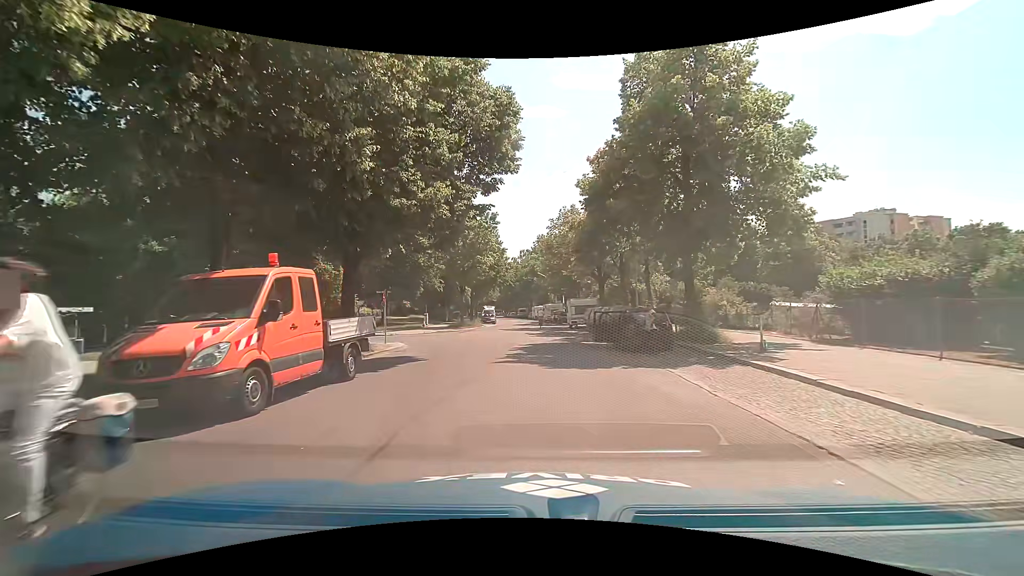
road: residential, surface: asphalt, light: Day
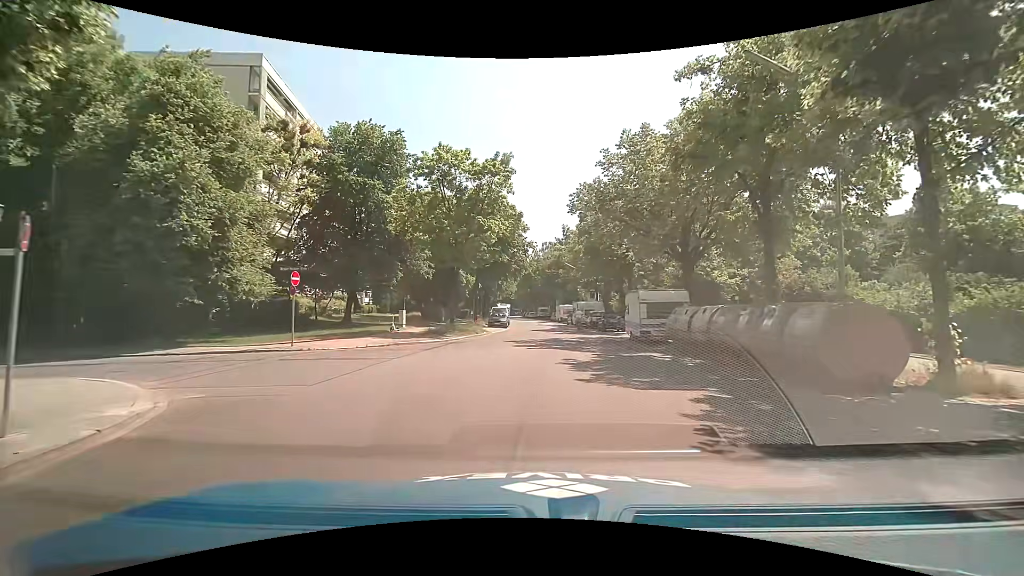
(-0.6, +17.9) m; -4°
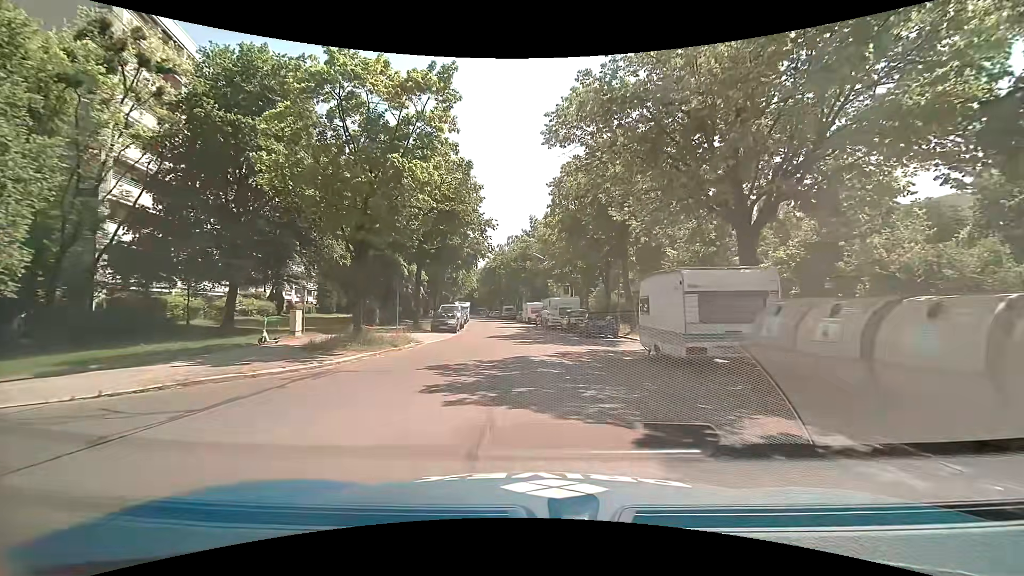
(+0.7, +11.2) m; +5°
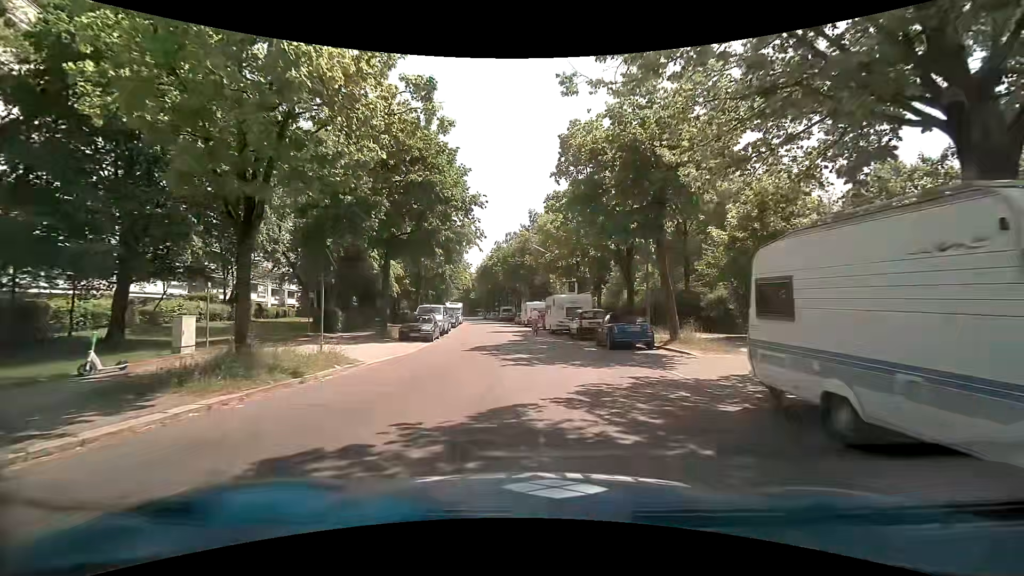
(+0.1, +7.9) m; 0°
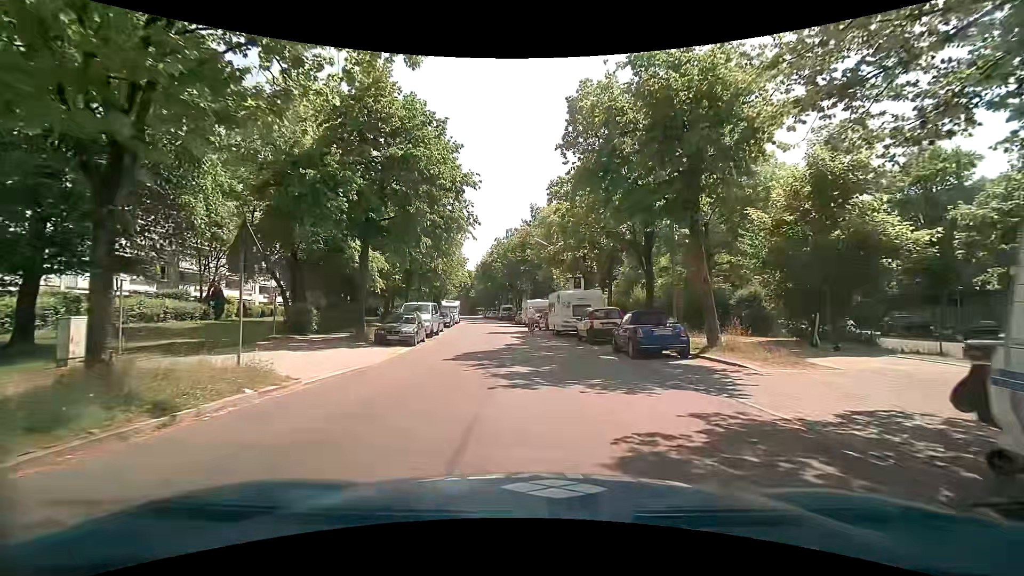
(0.0, +4.1) m; 0°
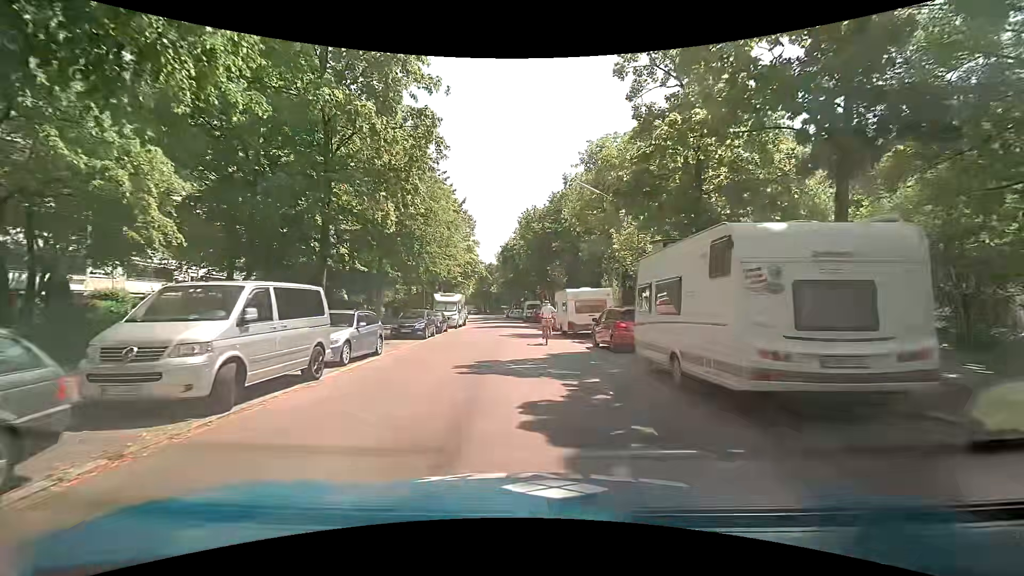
(-0.6, +20.1) m; -4°
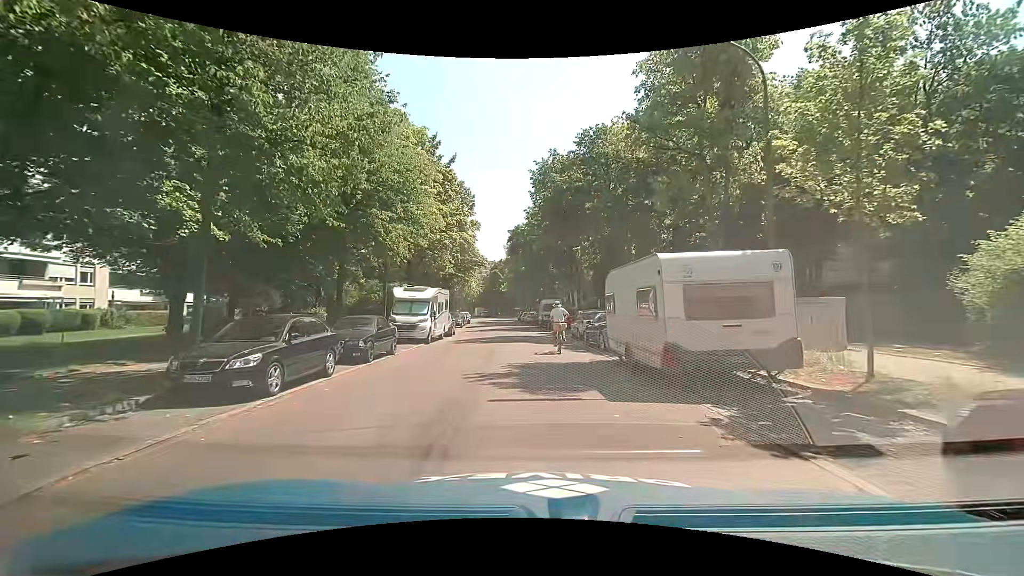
(0.0, +15.6) m; -1°
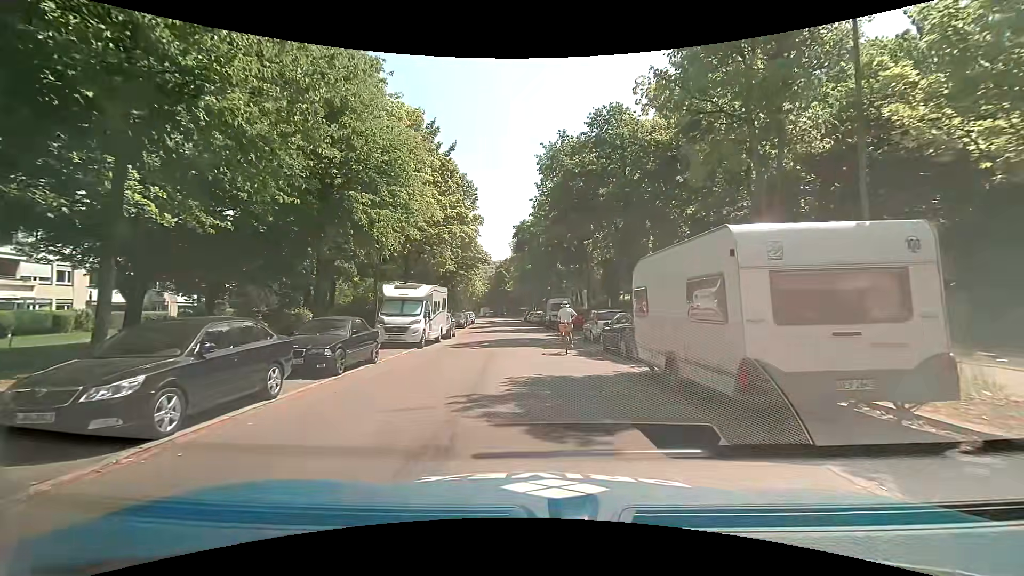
(0.0, +2.9) m; -1°
(0, +10) (0, +20) (0, +30) (-1, +40) (-2, +50) (-2, +60) (-3, +70) (-4, +80) (-5, +90) (-6, +100) m
